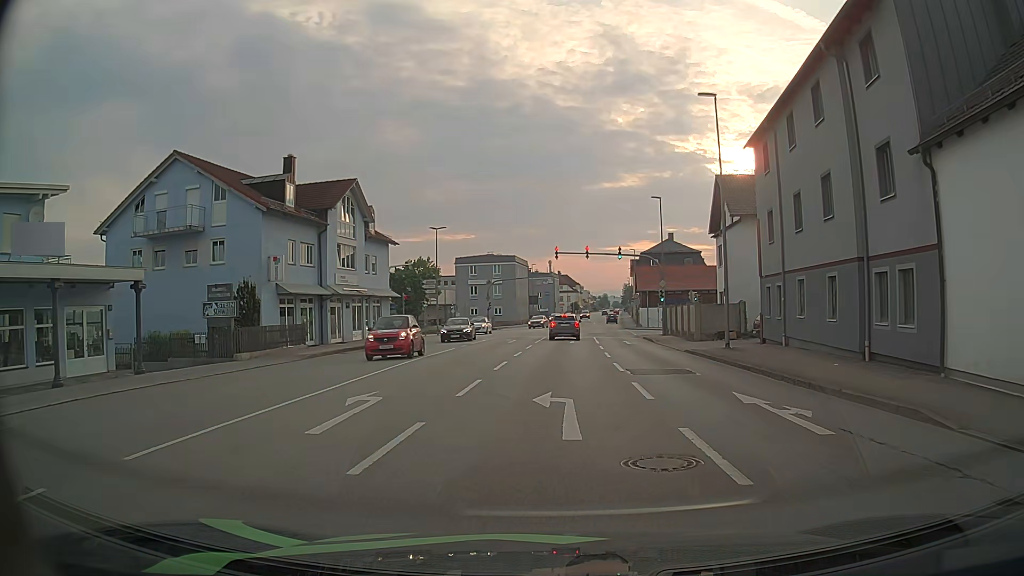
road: tertiary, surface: asphalt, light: Day
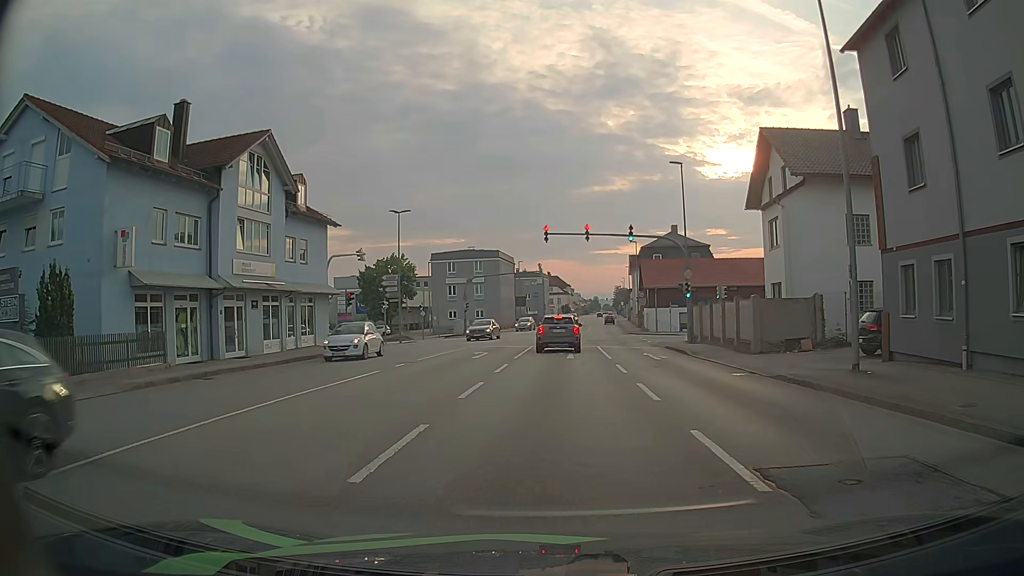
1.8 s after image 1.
(0.0, +12.1) m; 0°
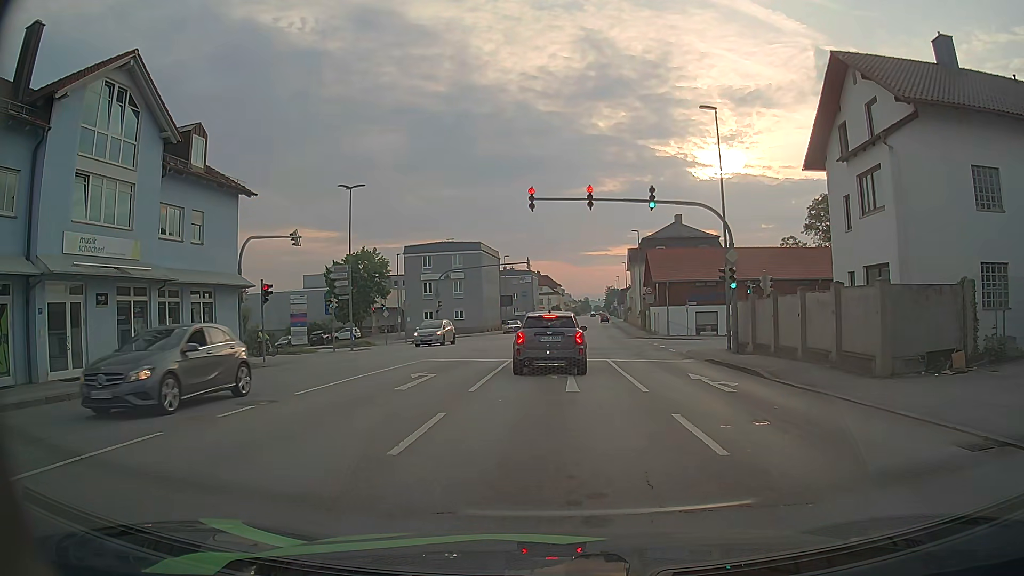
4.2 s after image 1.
(+0.2, +10.5) m; +2°
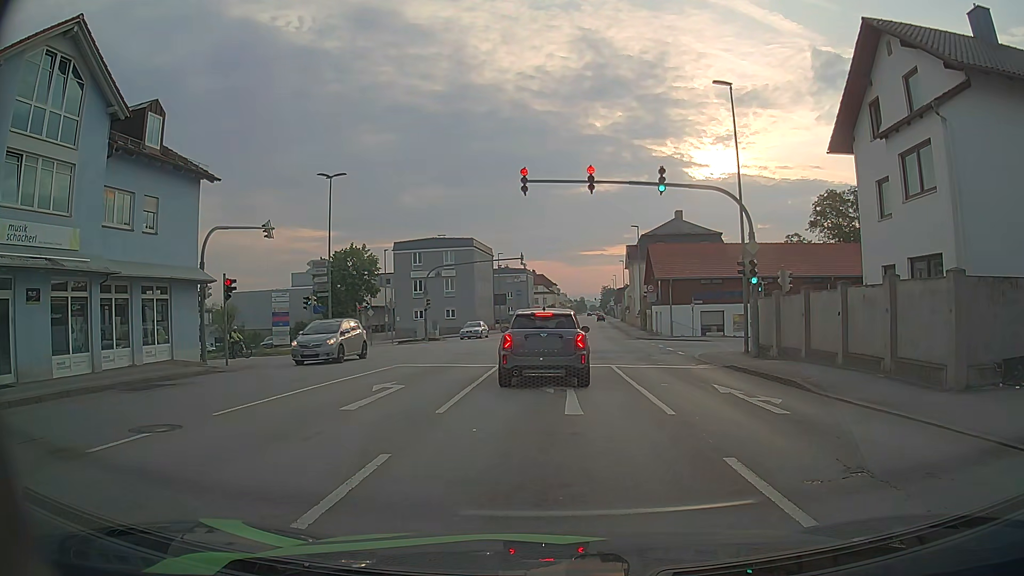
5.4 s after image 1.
(0.0, +3.1) m; +3°
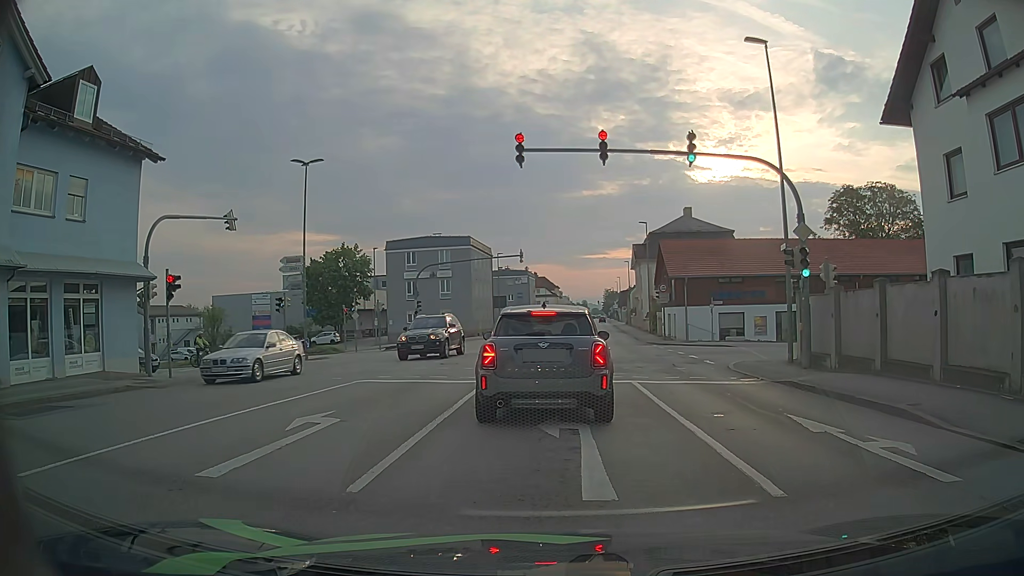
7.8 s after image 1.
(-0.2, +4.5) m; -1°
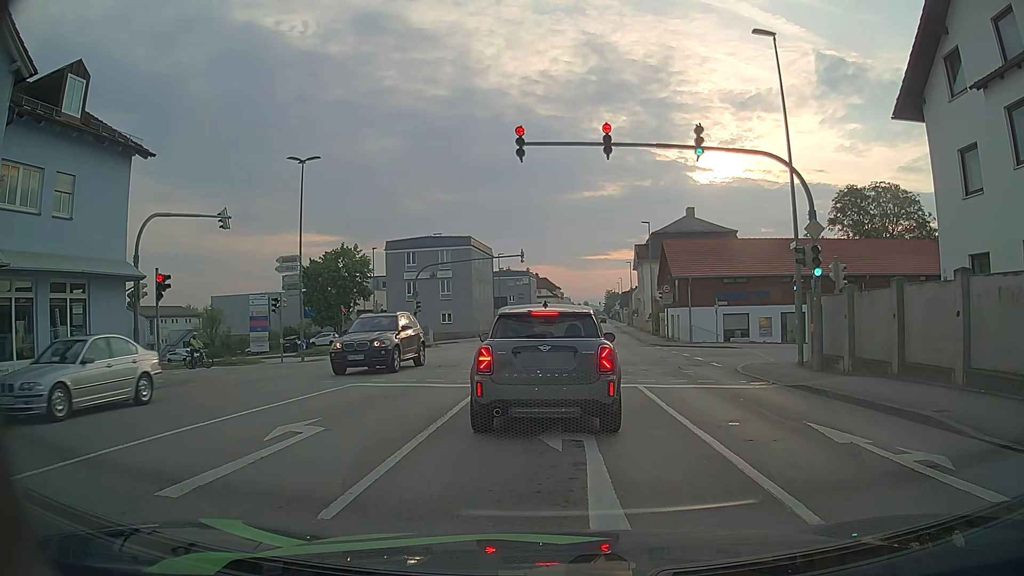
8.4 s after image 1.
(0.0, +0.7) m; 0°
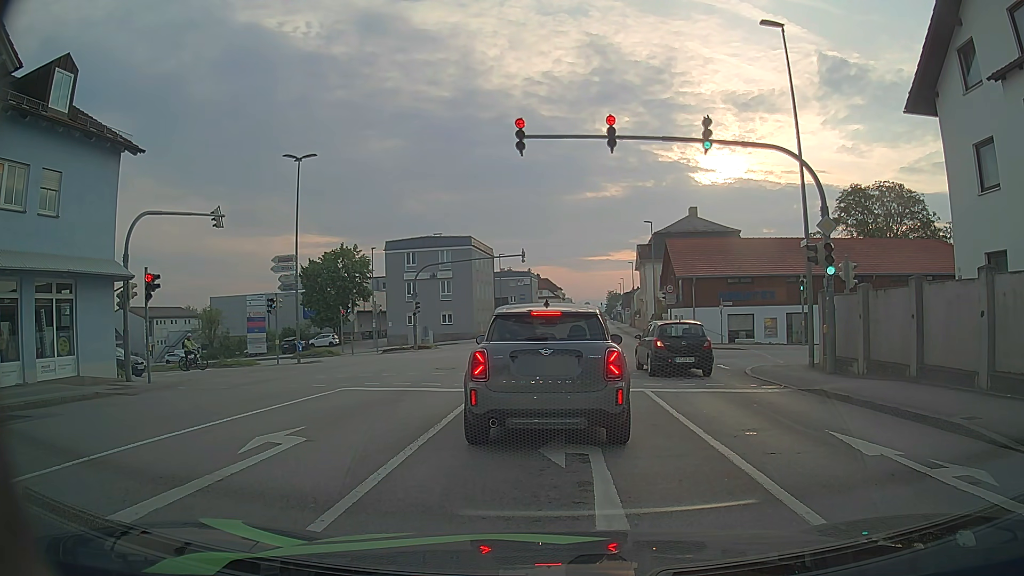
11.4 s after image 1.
(0.0, +0.8) m; 0°
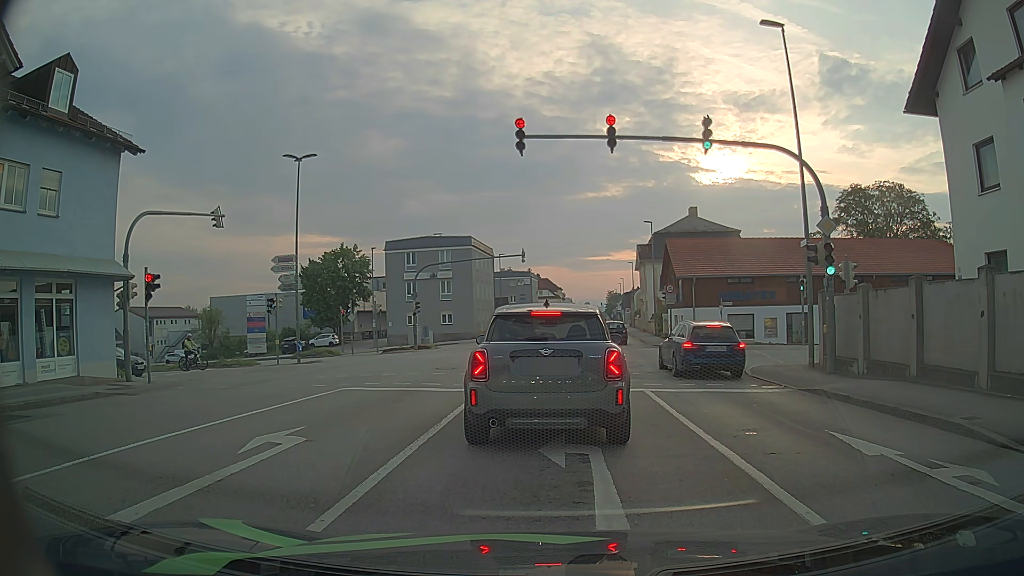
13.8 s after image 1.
(0.0, 0.0) m; 0°
(0, +10) (0, +20) (-1, +30) (-7, +38) (-17, +40) (-27, +40) (-37, +39) (-47, +39) (-57, +39) (-67, +39) m
